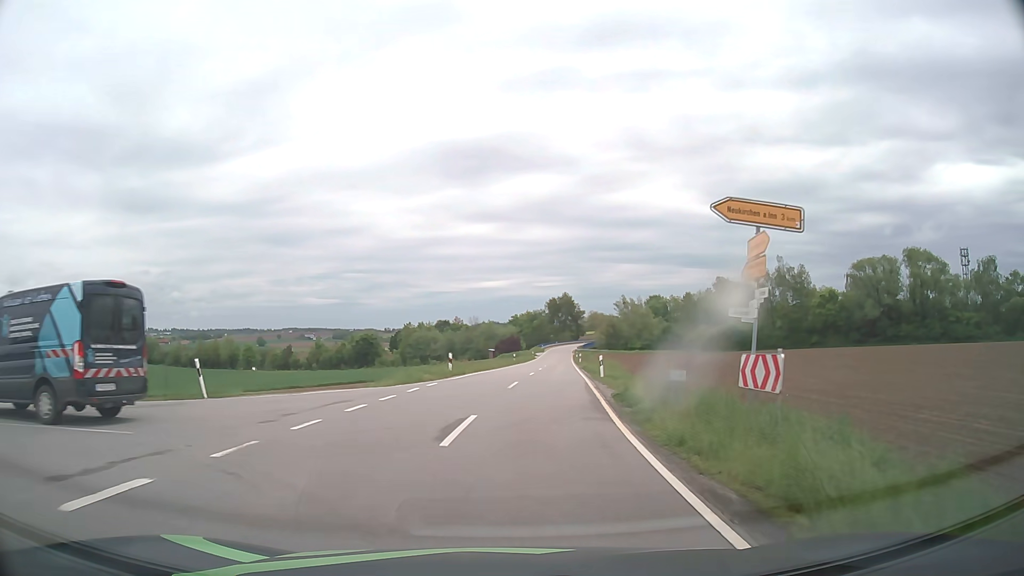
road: tertiary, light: Day
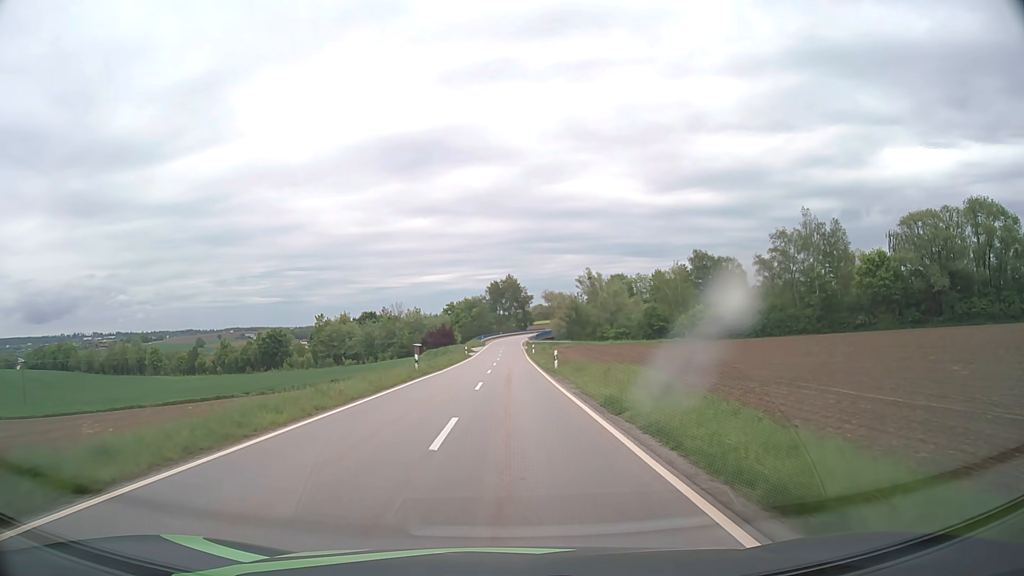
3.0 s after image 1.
(+2.8, +36.9) m; +6°
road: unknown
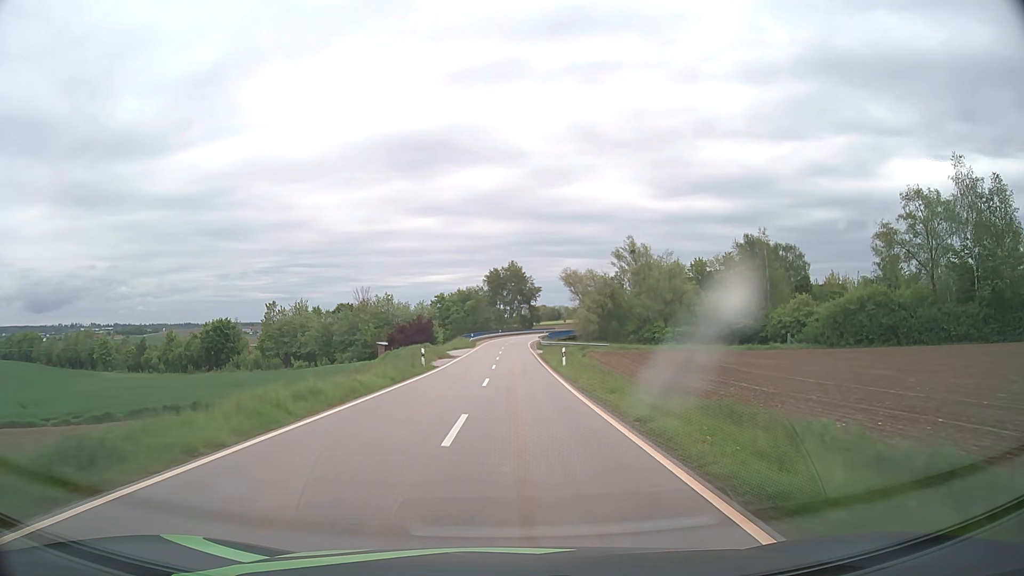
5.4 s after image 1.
(-0.1, +36.8) m; 0°
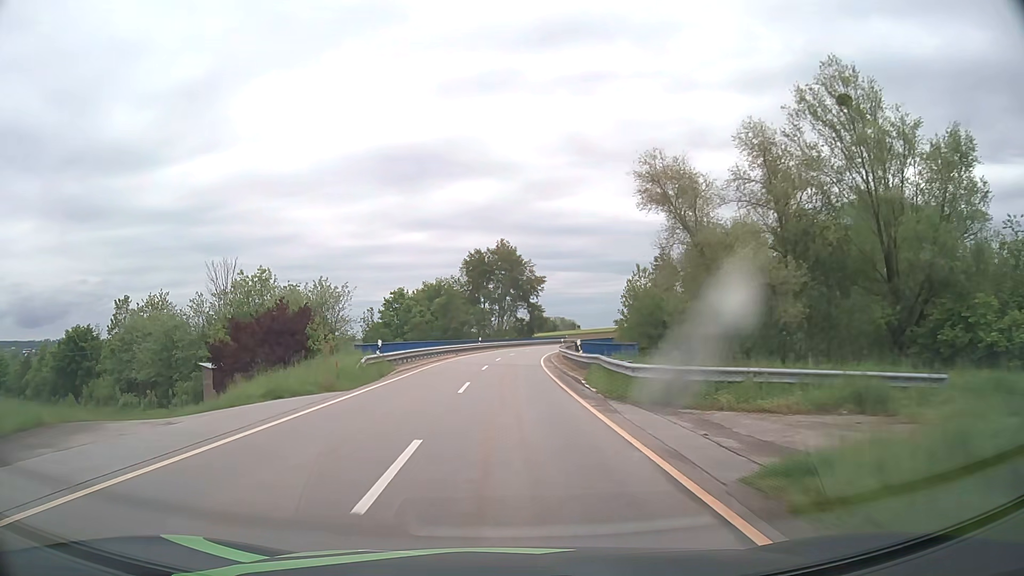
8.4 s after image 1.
(+0.6, +52.6) m; +1°
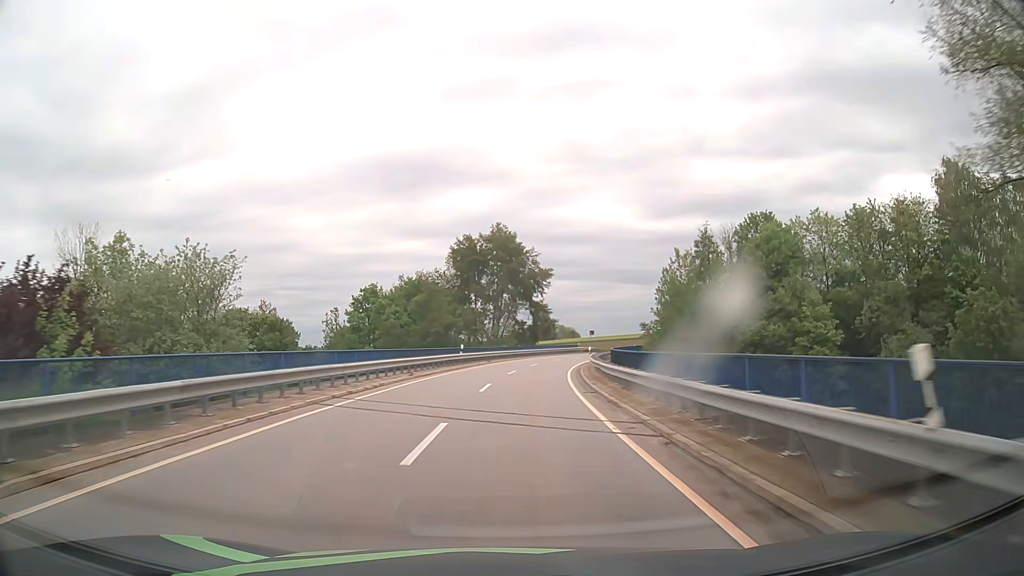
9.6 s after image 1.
(0.0, +22.3) m; 0°
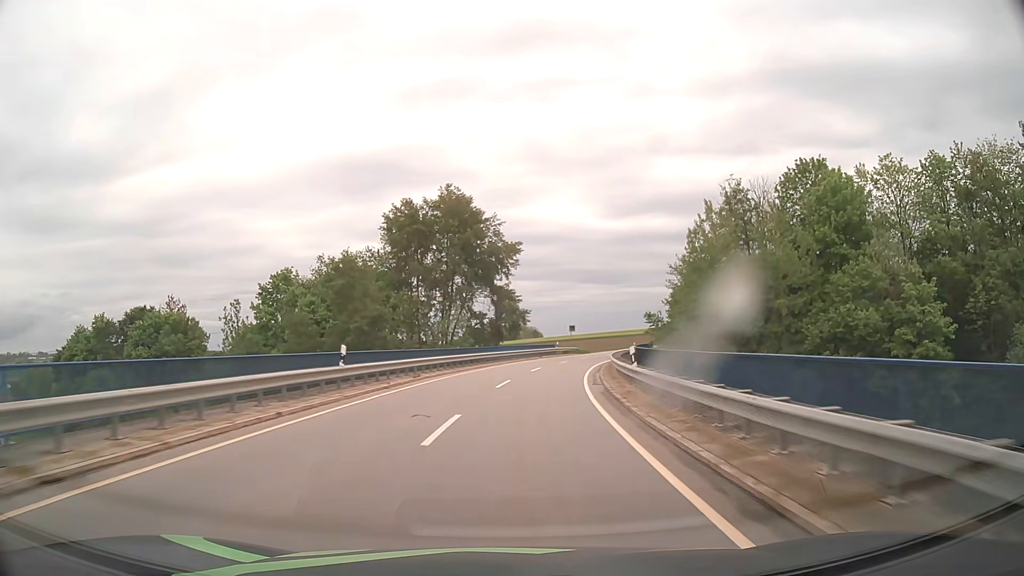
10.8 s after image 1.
(+0.5, +22.8) m; +3°
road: tertiary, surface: asphalt
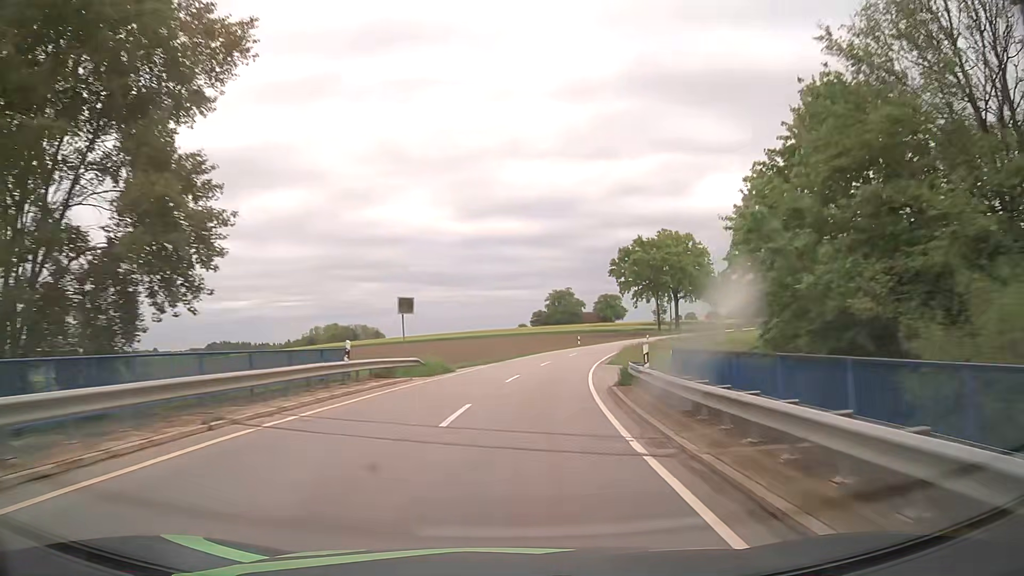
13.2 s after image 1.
(+4.5, +46.5) m; +12°
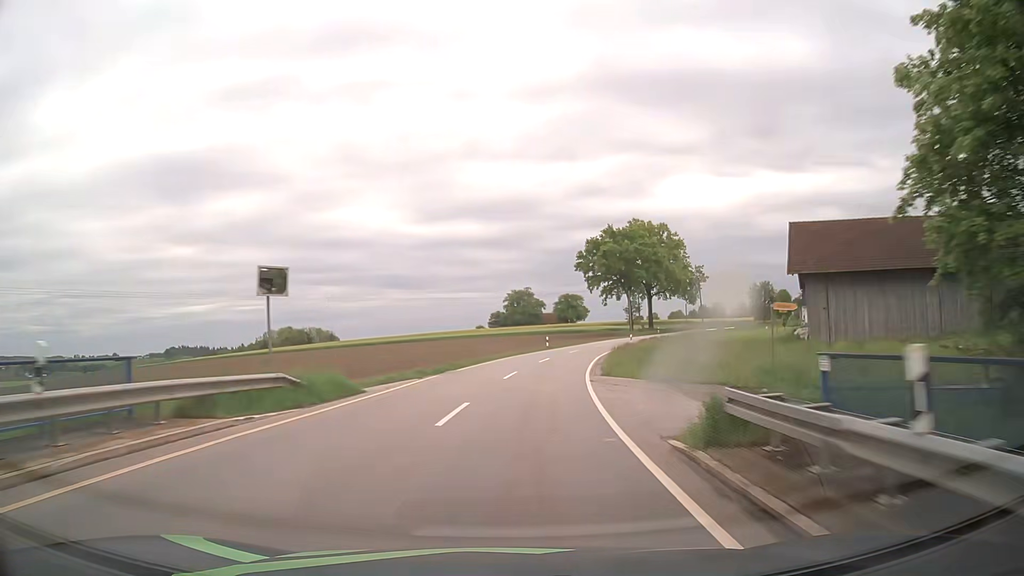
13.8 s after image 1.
(+0.4, +11.9) m; +4°
(0, +10) (+1, +20) (+2, +30) (+4, +40) (+6, +50) (+9, +59) (+12, +69) (+16, +78) (+20, +87) (+24, +96) m
